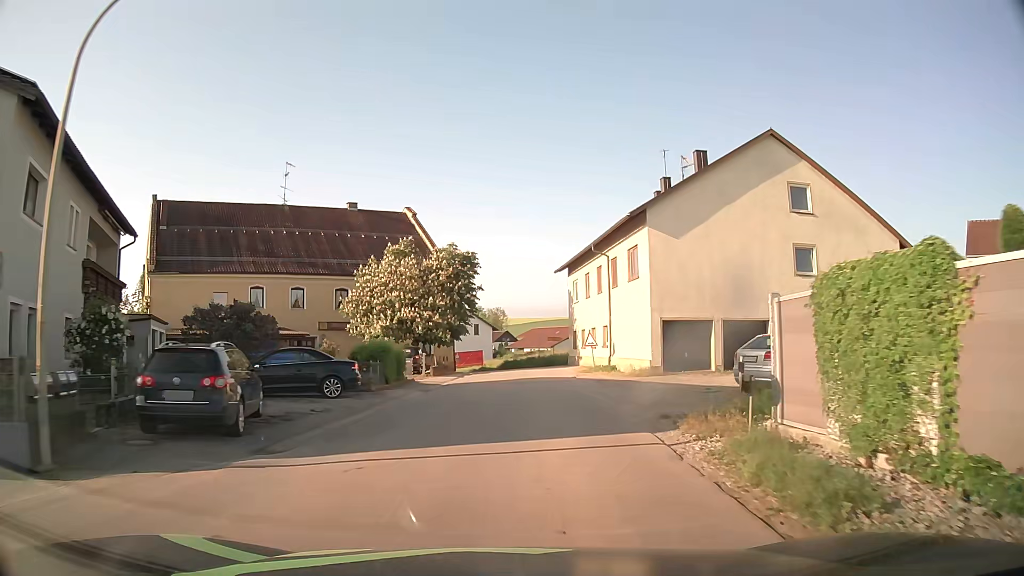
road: tertiary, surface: asphalt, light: Day
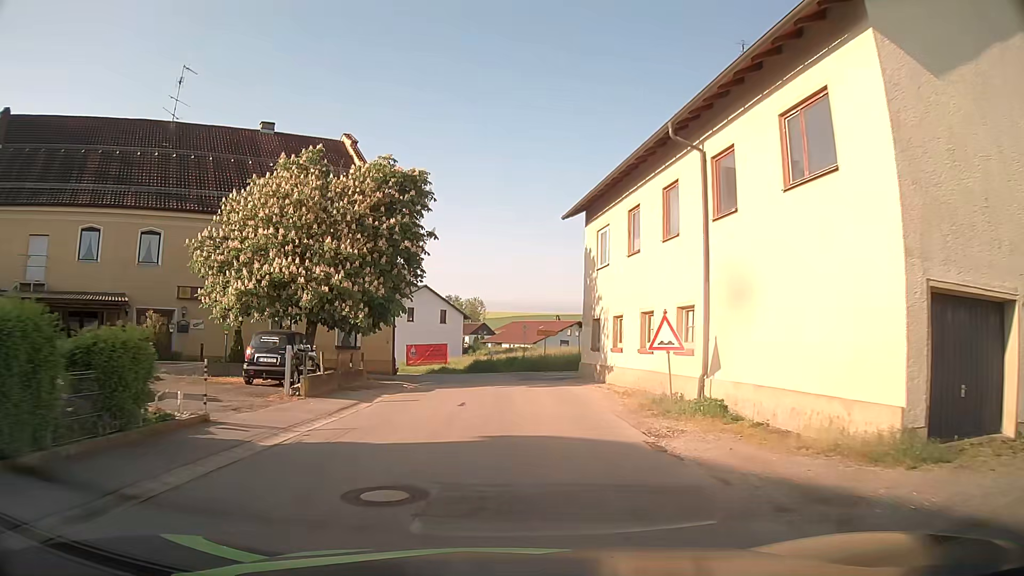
(+0.4, +18.6) m; +2°
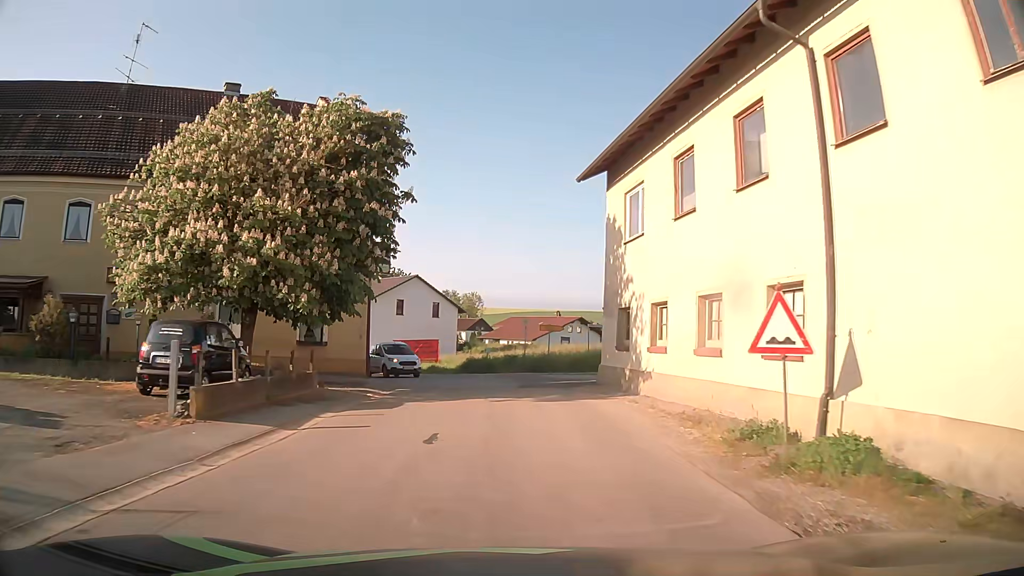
(0.0, +5.7) m; 0°
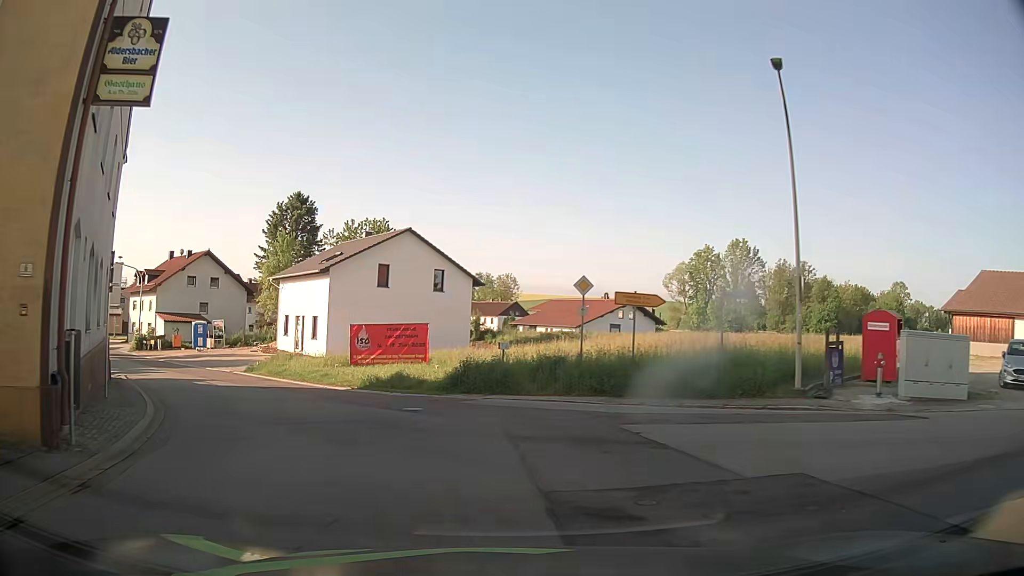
(+0.2, +20.5) m; -3°
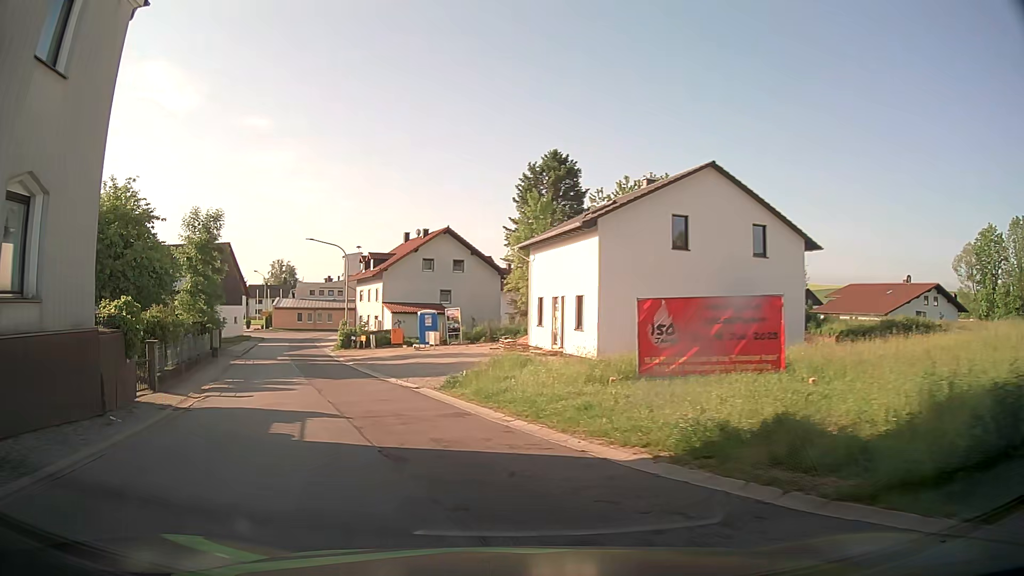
(-2.6, +13.8) m; -22°
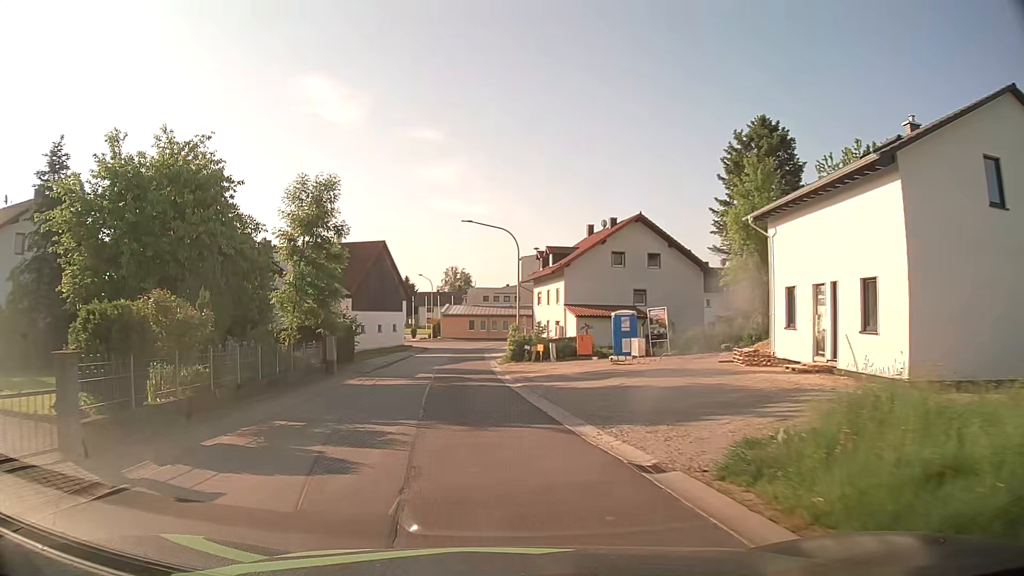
(-1.8, +10.4) m; -17°
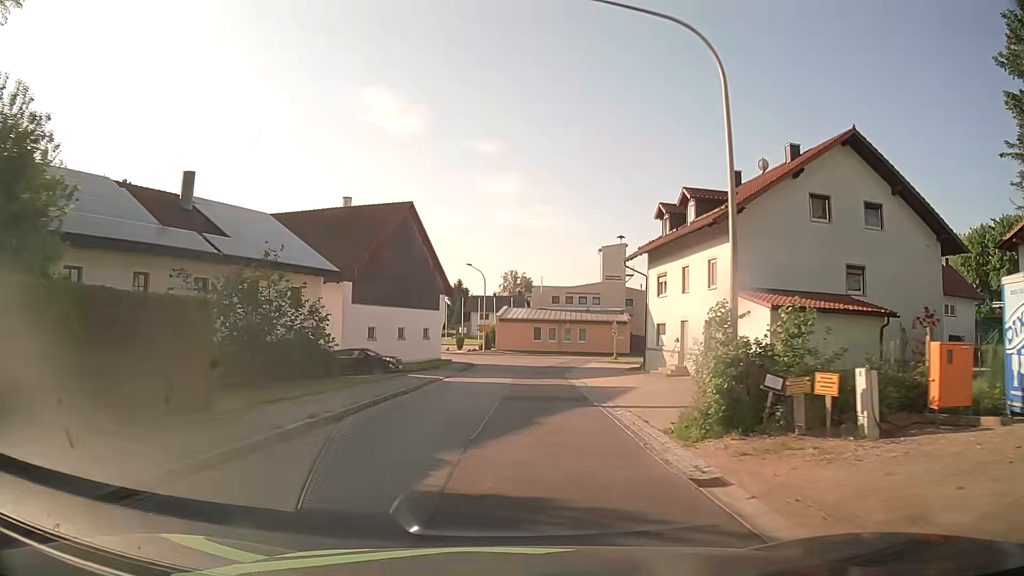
(-2.0, +25.2) m; -5°
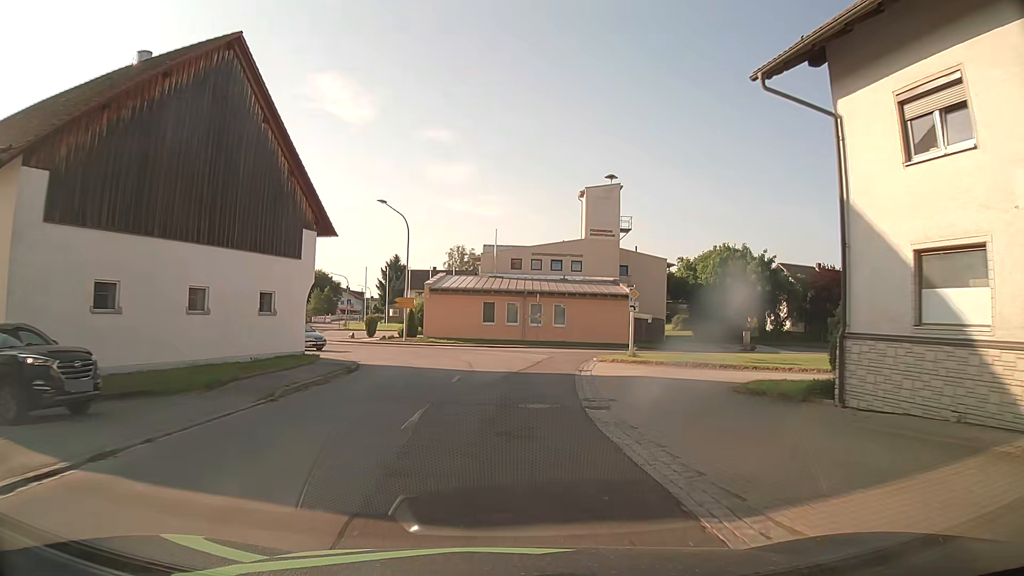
(+0.9, +26.6) m; +4°
(0, +10) (0, +20) (-1, +30) (-5, +39) (-13, +44) (-23, +46) (-33, +46) (-43, +46) (-53, +46) (-63, +46) m
